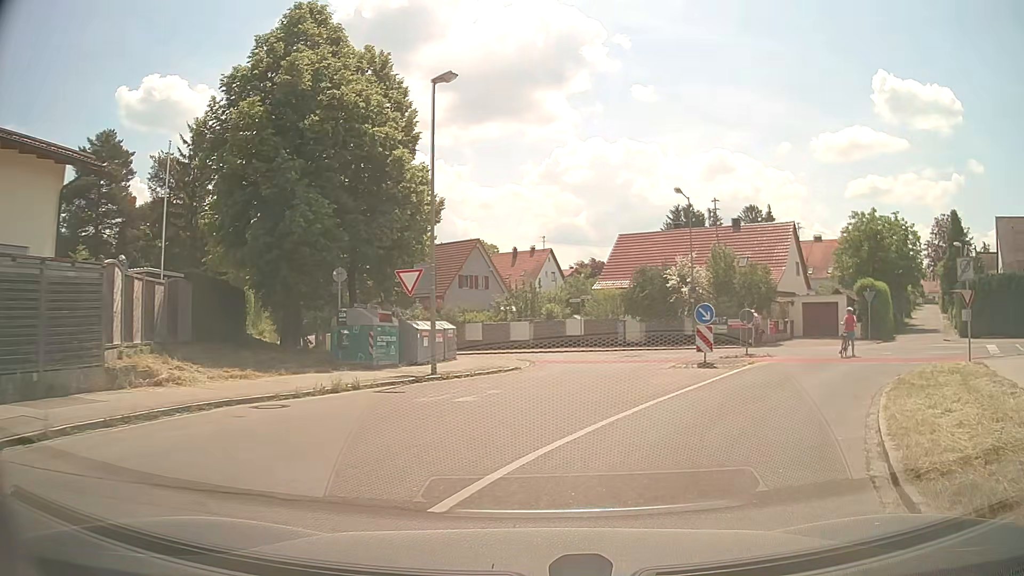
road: residential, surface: asphalt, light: Day
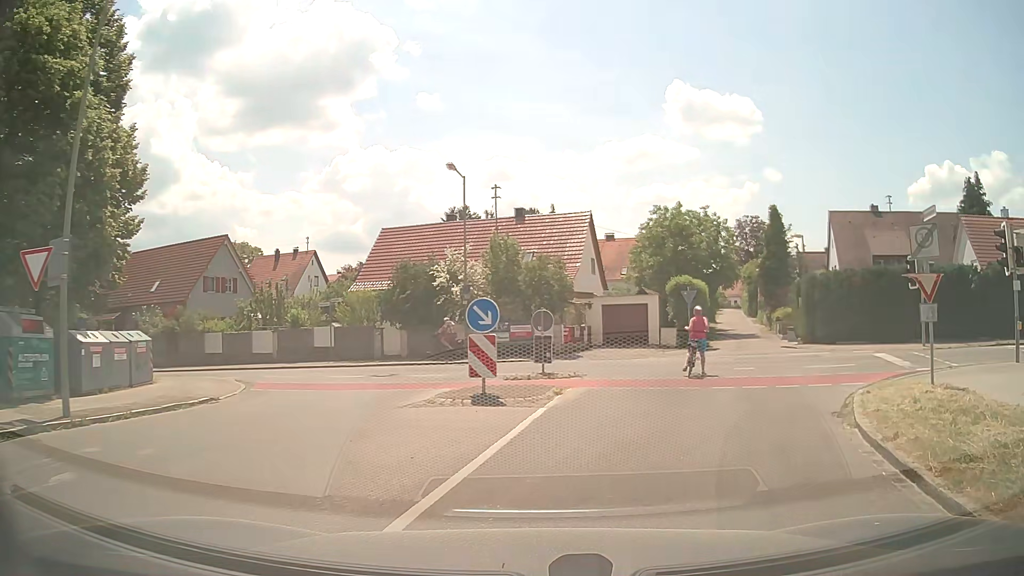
(+1.2, +7.5) m; +19°
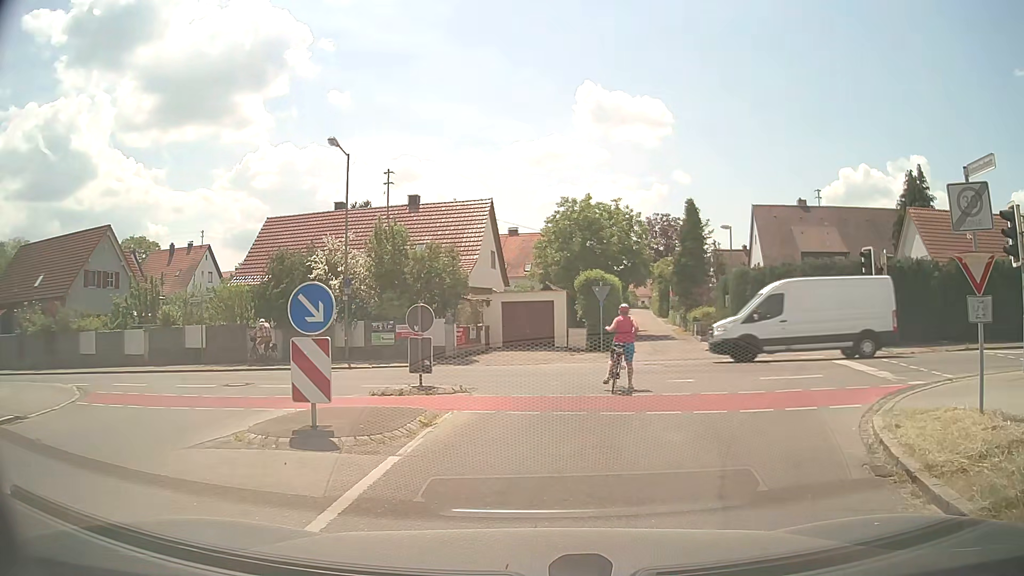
(+0.3, +4.1) m; +8°
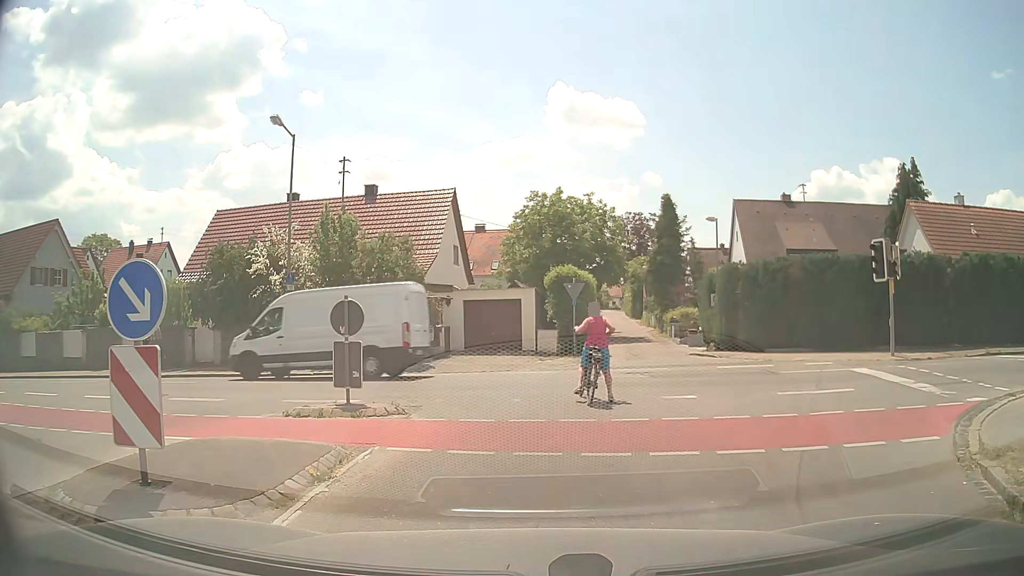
(+0.1, +3.1) m; +3°
